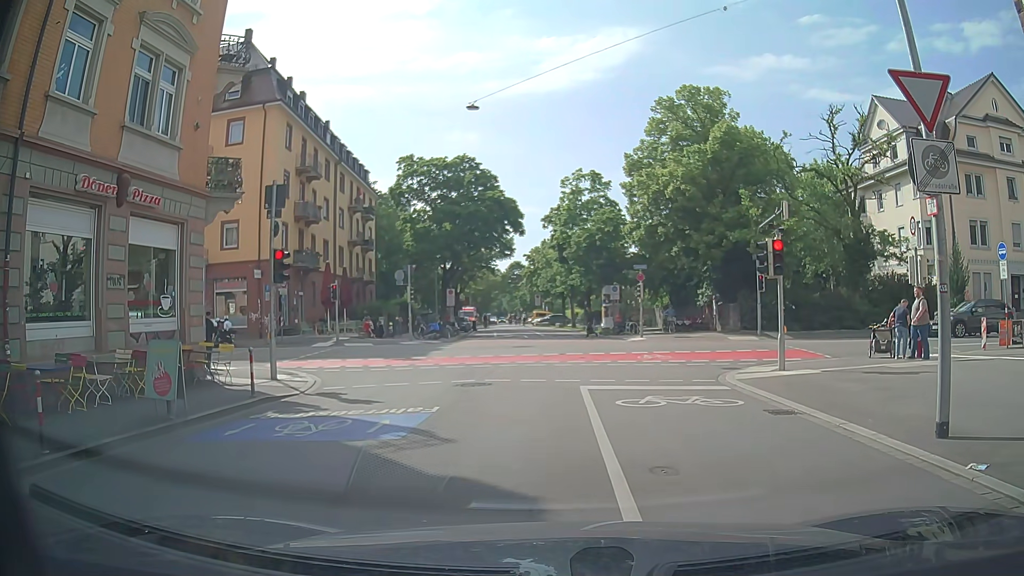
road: residential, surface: asphalt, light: Day
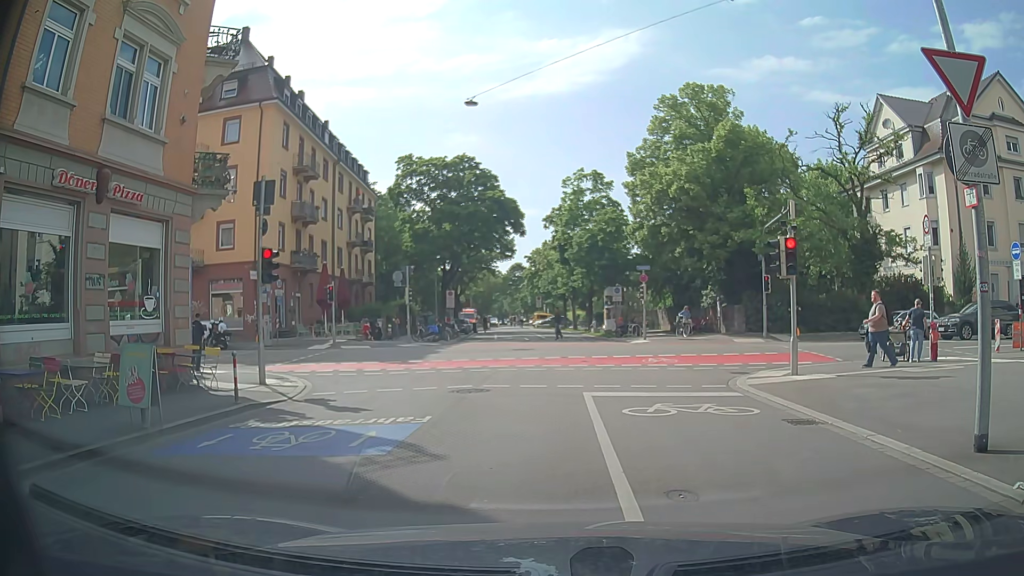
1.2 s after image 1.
(0.0, +0.7) m; 0°
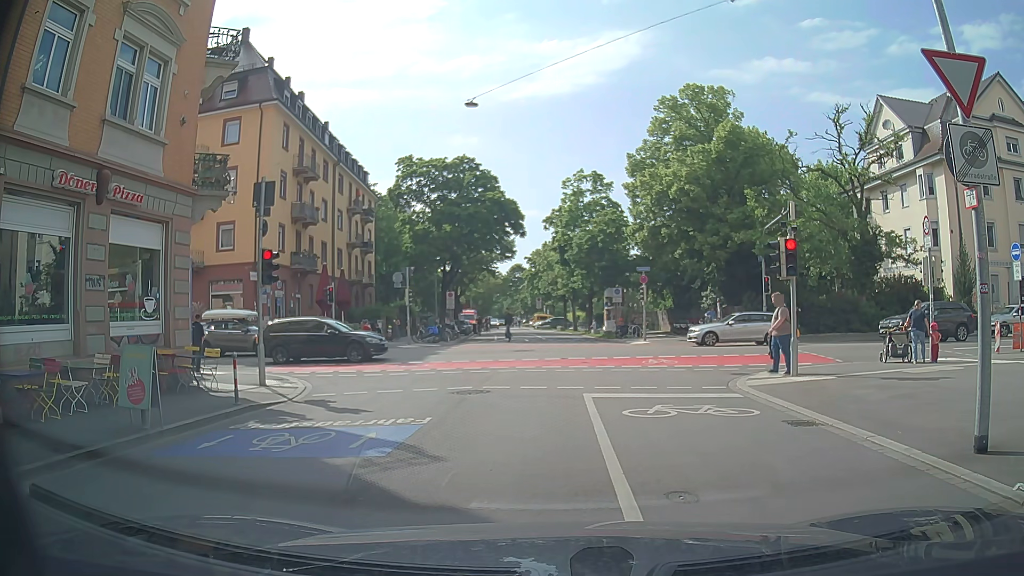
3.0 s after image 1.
(0.0, +0.1) m; 0°
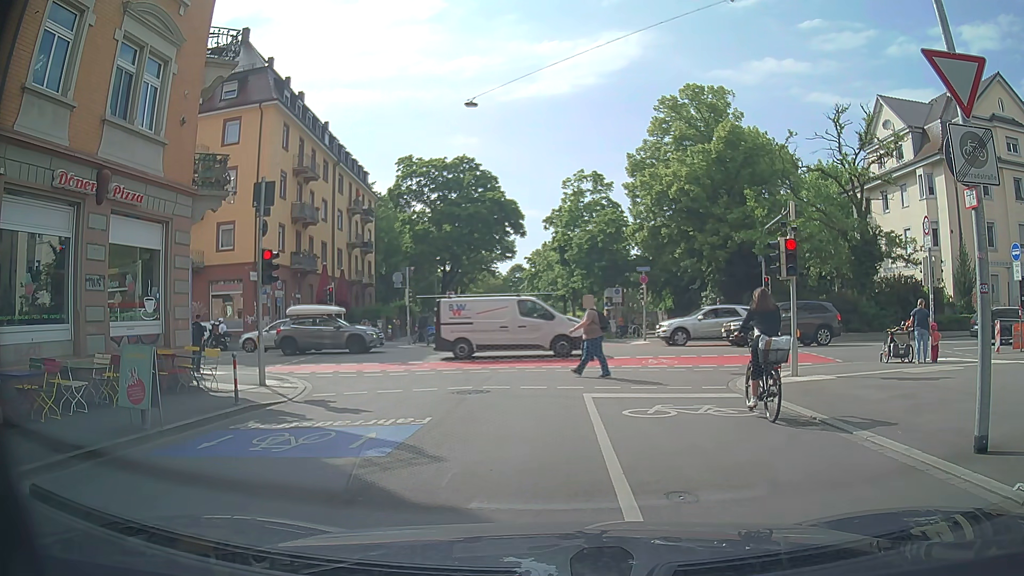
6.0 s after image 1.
(0.0, 0.0) m; 0°
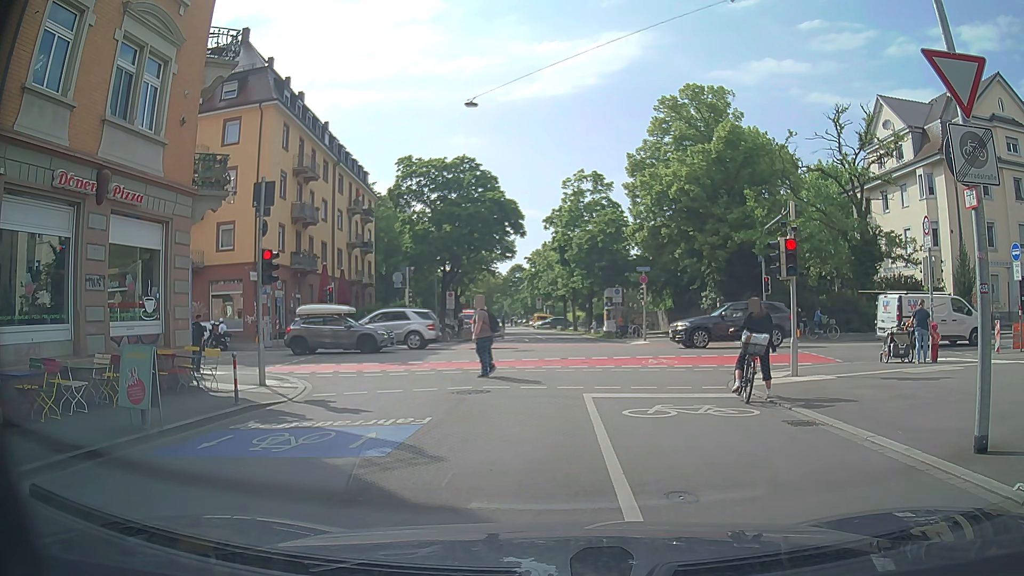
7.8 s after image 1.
(0.0, 0.0) m; 0°
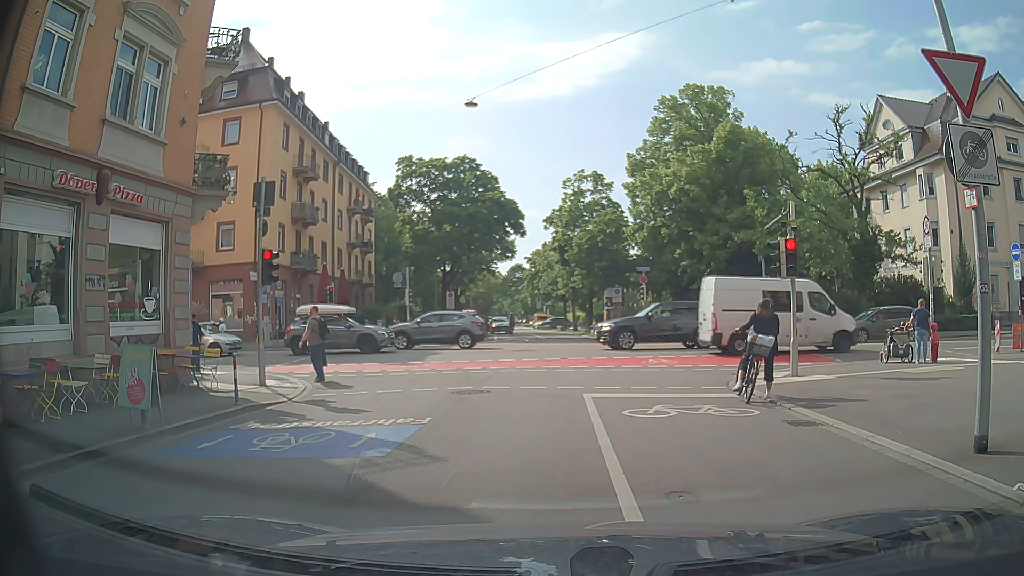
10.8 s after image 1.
(0.0, 0.0) m; 0°
